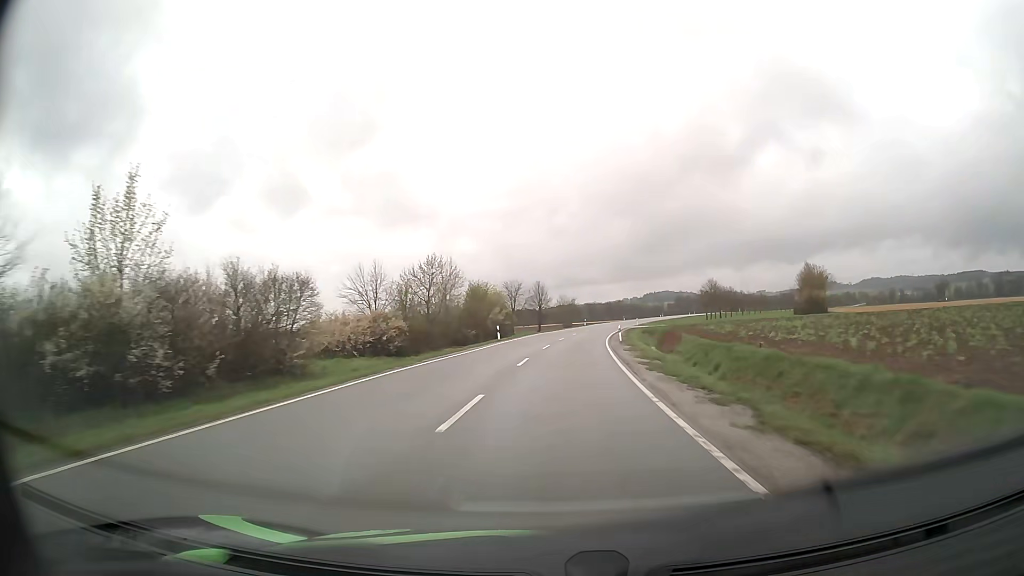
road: tertiary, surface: asphalt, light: Day
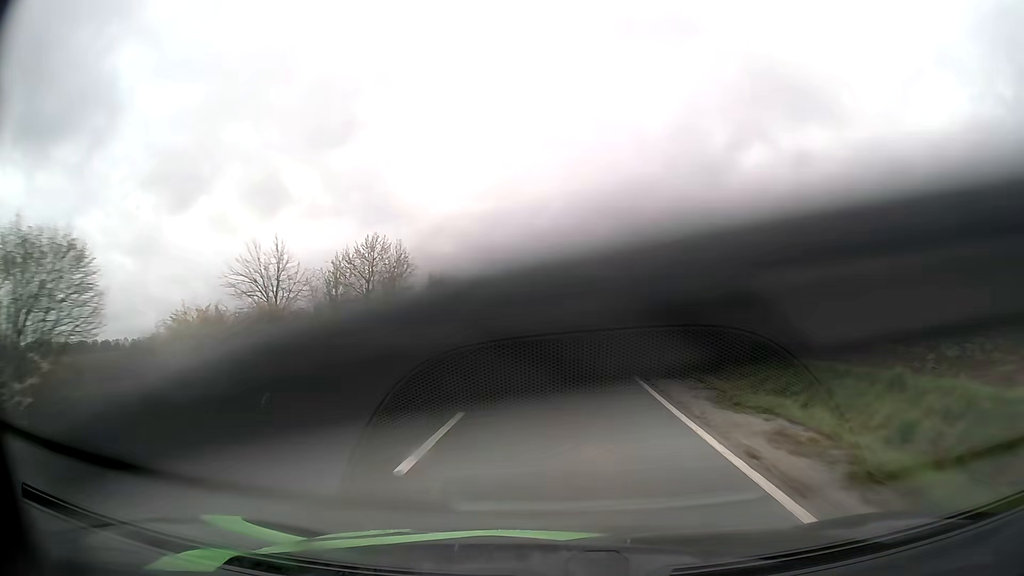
(+0.2, +14.6) m; +2°
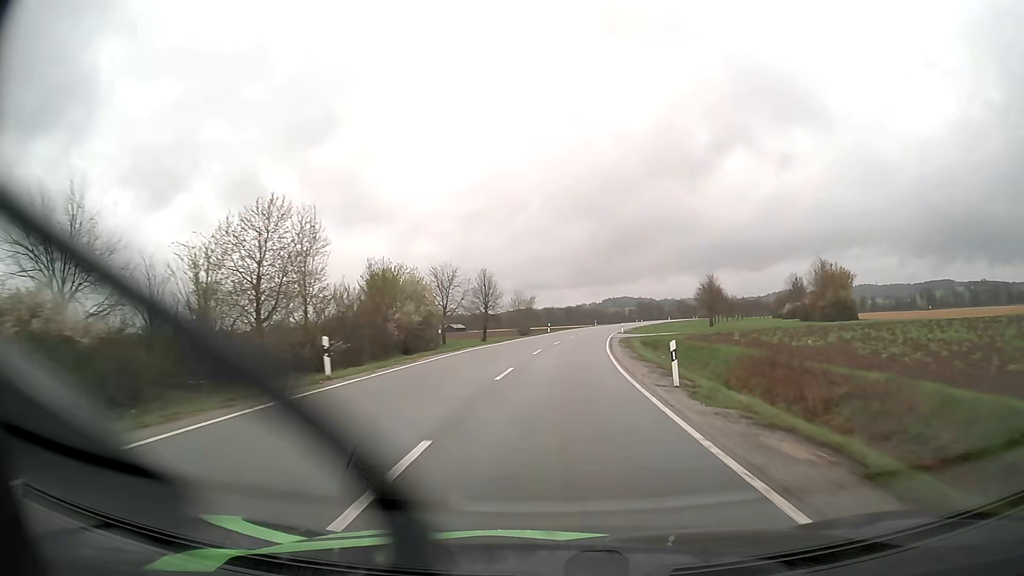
(+0.2, +14.6) m; +2°
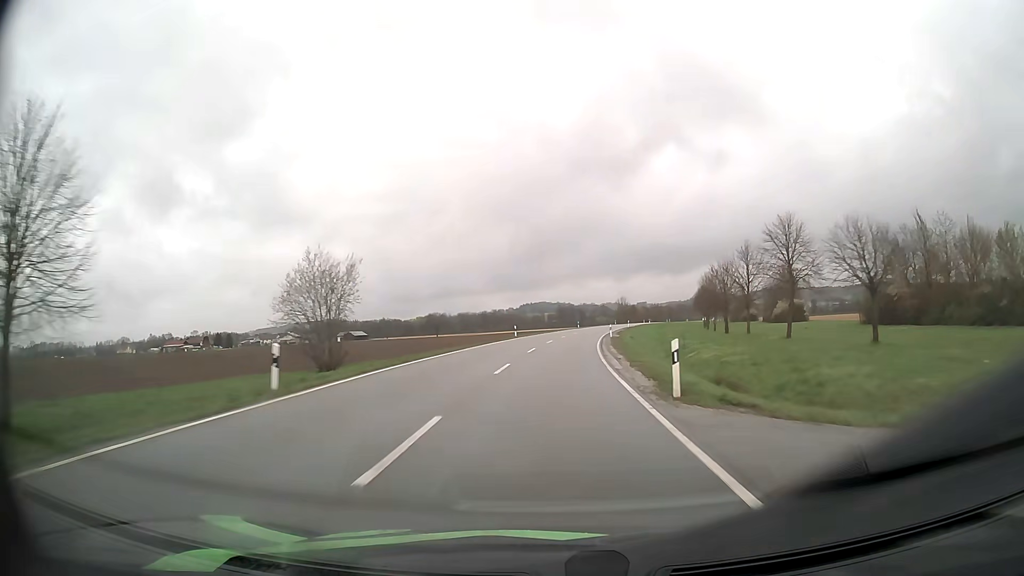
(+3.9, +58.9) m; +7°
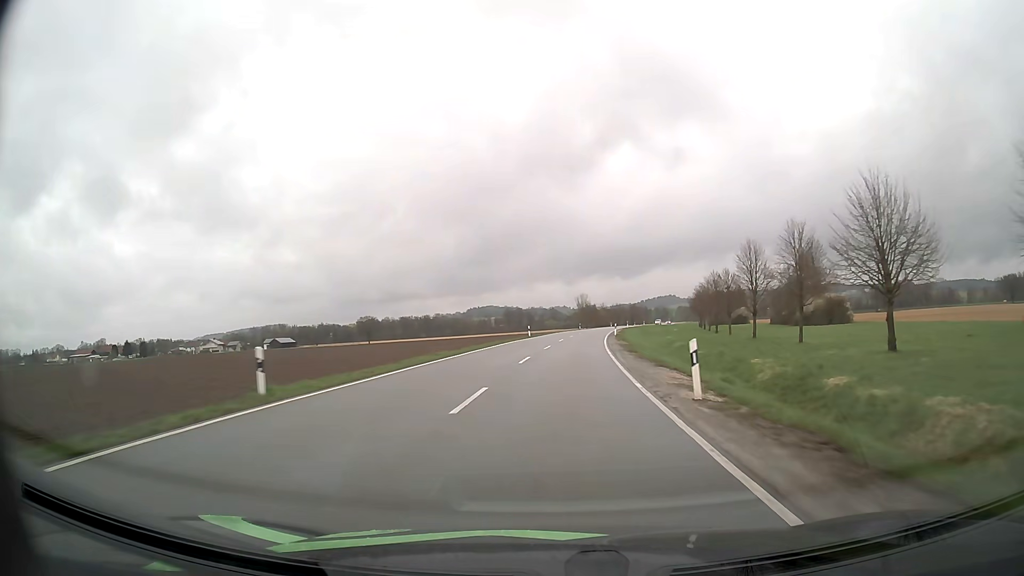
(+1.6, +44.3) m; +4°
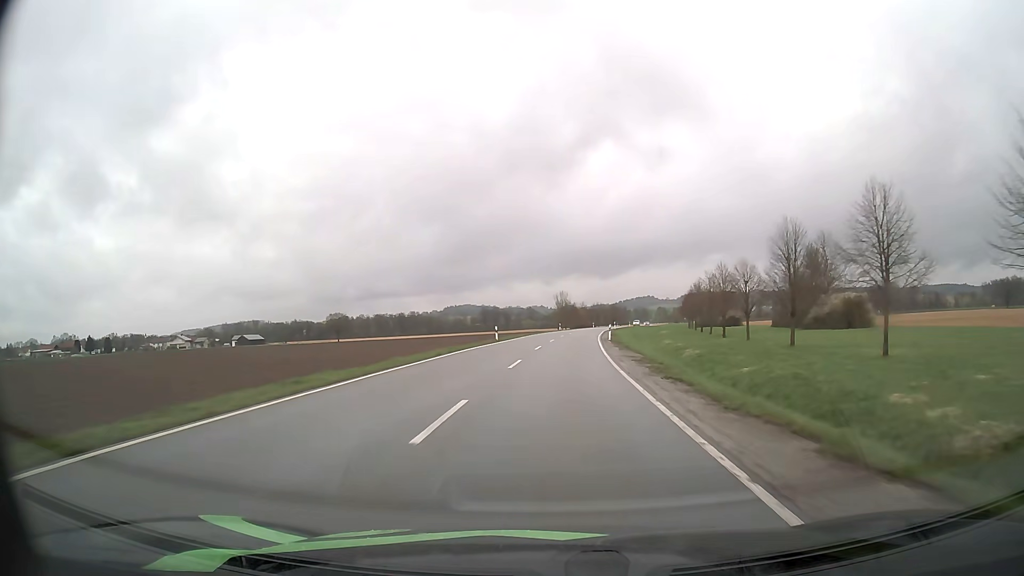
(+0.2, +14.7) m; +2°
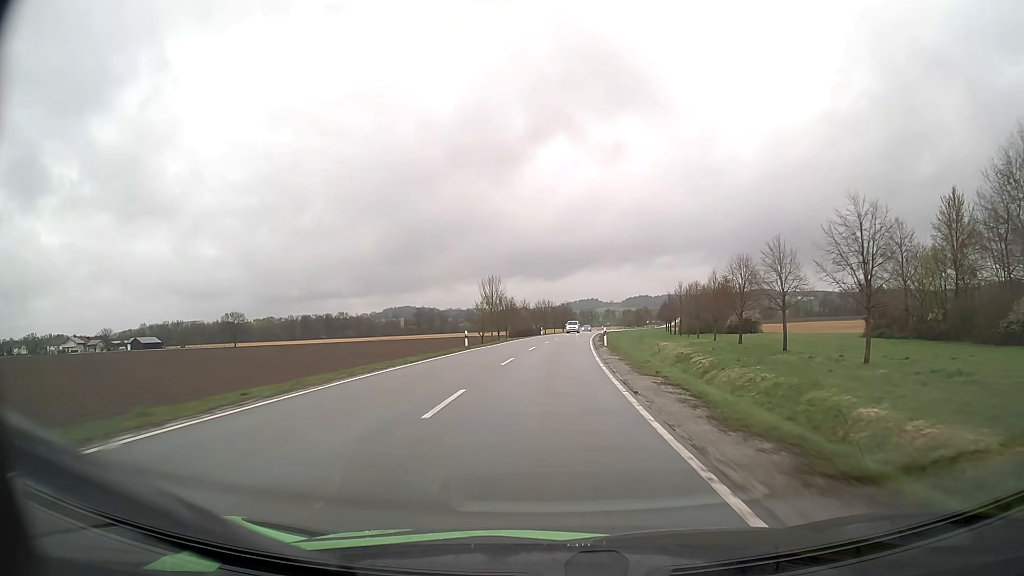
(+3.0, +58.5) m; +5°
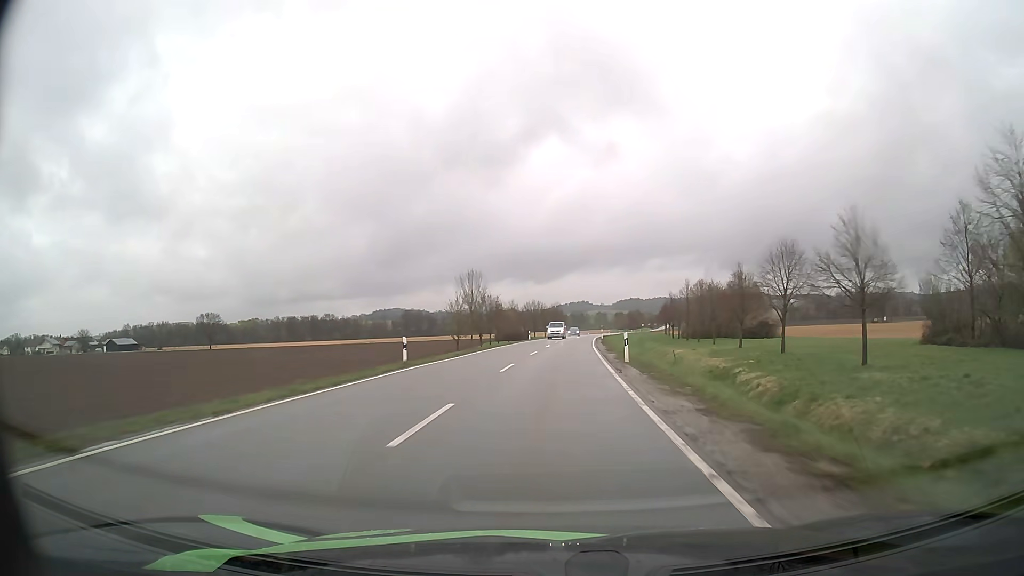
(+0.1, +14.4) m; +1°
(0, +10) (0, +20) (+1, +30) (+1, +40) (+2, +50) (+2, +60) (+3, +70) (+4, +80) (+5, +90) (+5, +100) m
